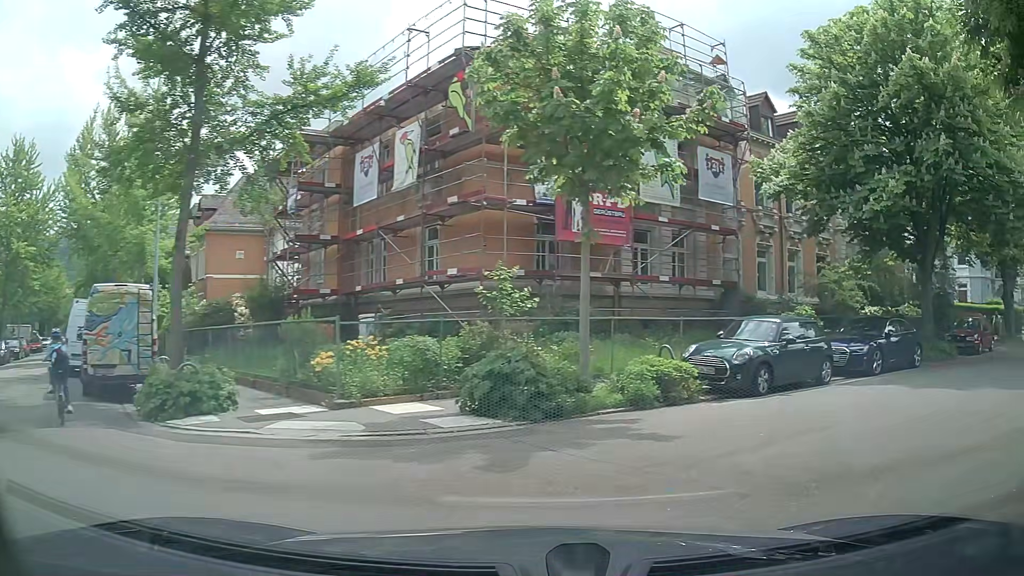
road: residential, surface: asphalt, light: Day
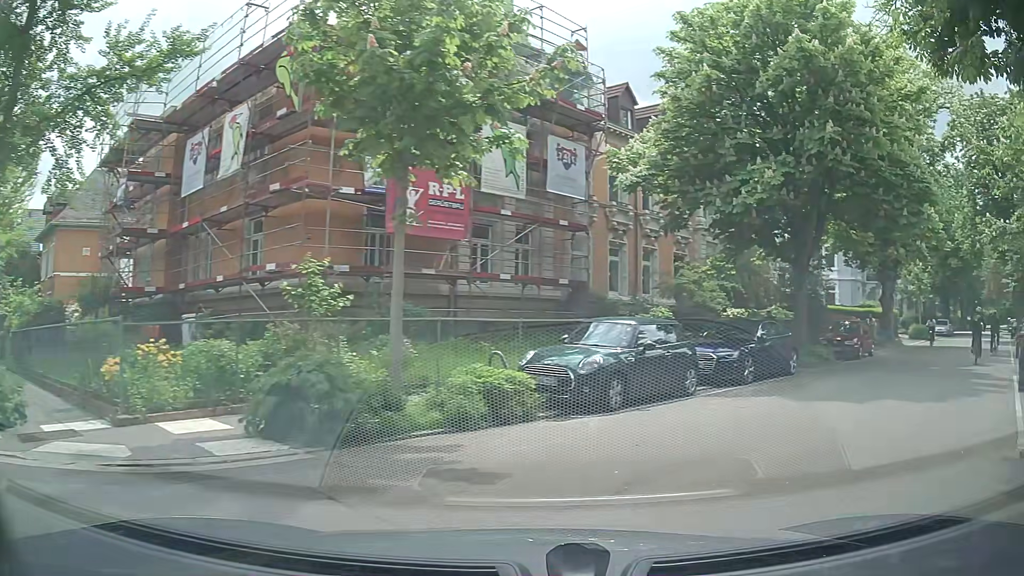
(+0.2, +2.0) m; +12°
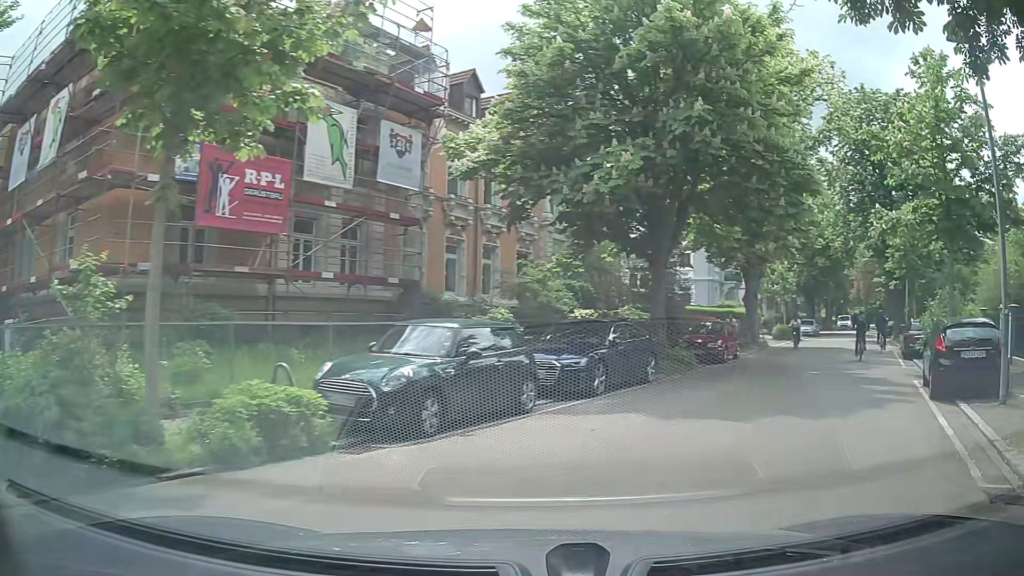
(+0.2, +2.2) m; +14°
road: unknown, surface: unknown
